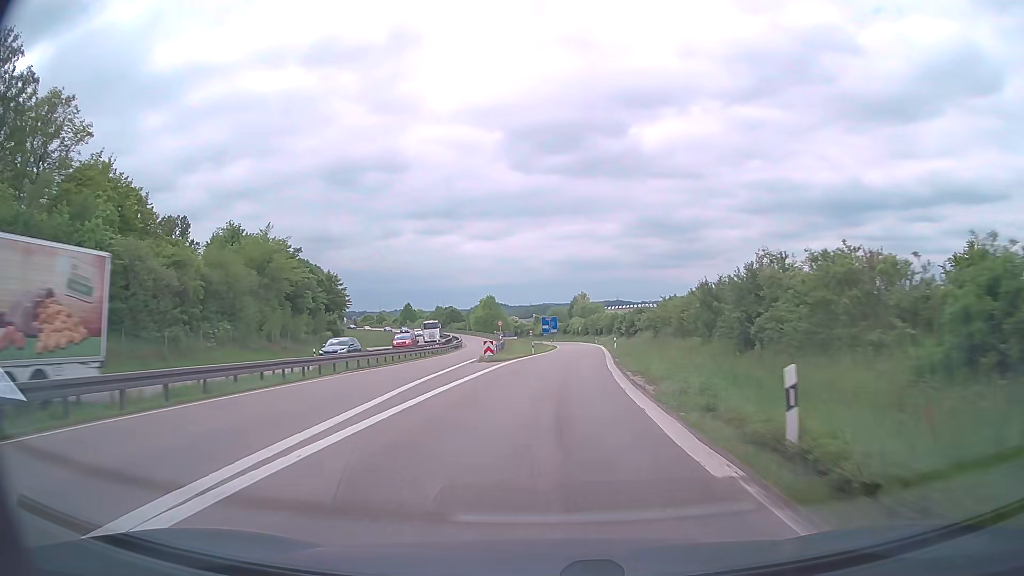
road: trunk_link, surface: asphalt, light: Day
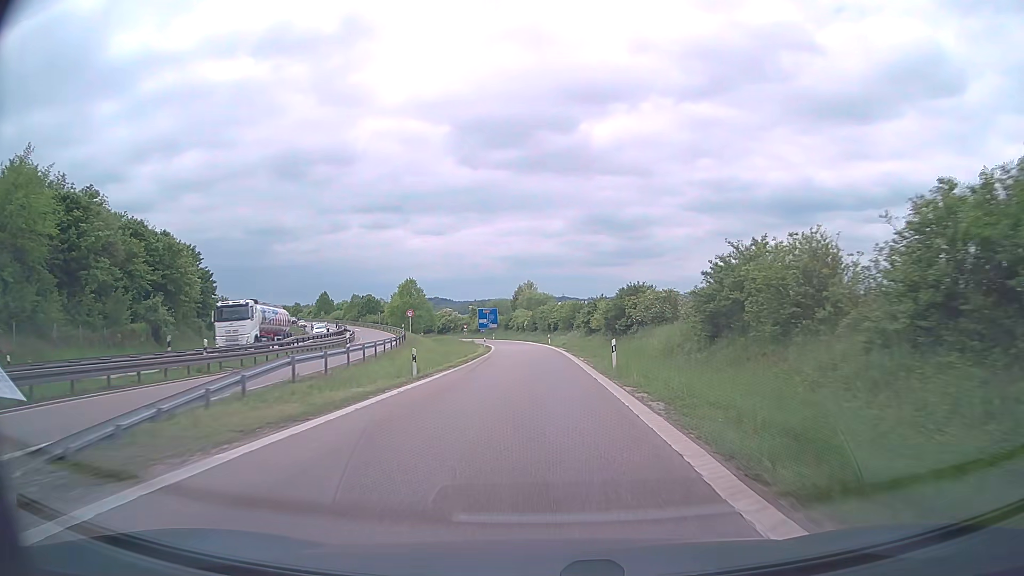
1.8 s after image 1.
(+1.6, +33.0) m; +5°
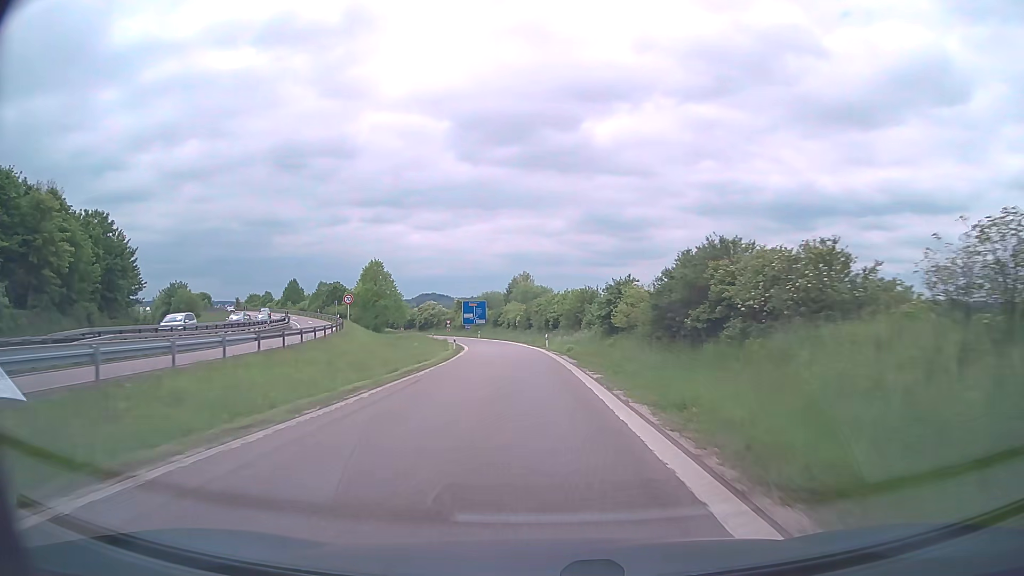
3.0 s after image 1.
(+0.1, +22.1) m; 0°
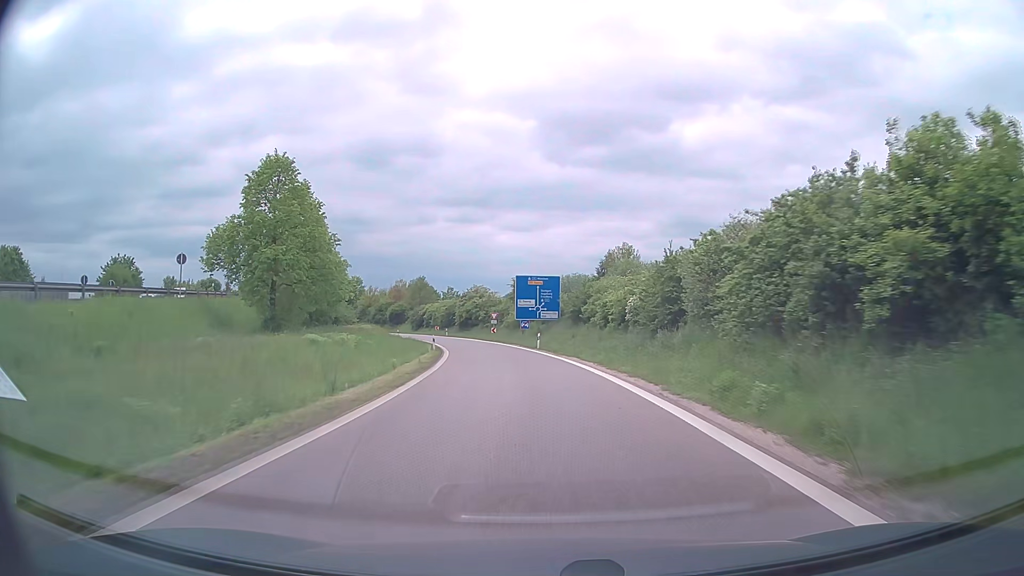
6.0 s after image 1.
(-3.3, +55.2) m; -7°
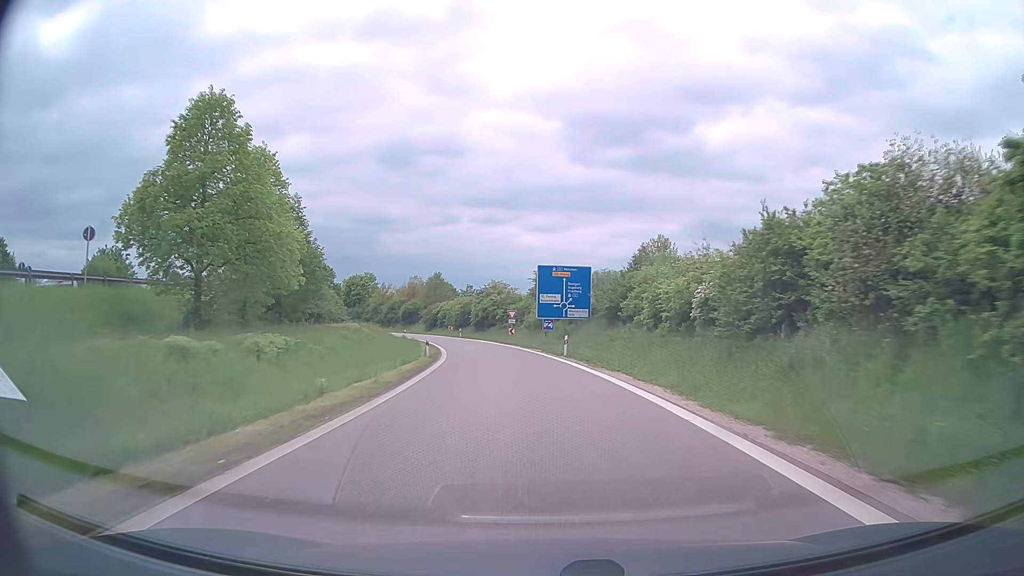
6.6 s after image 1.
(-0.2, +10.8) m; -2°
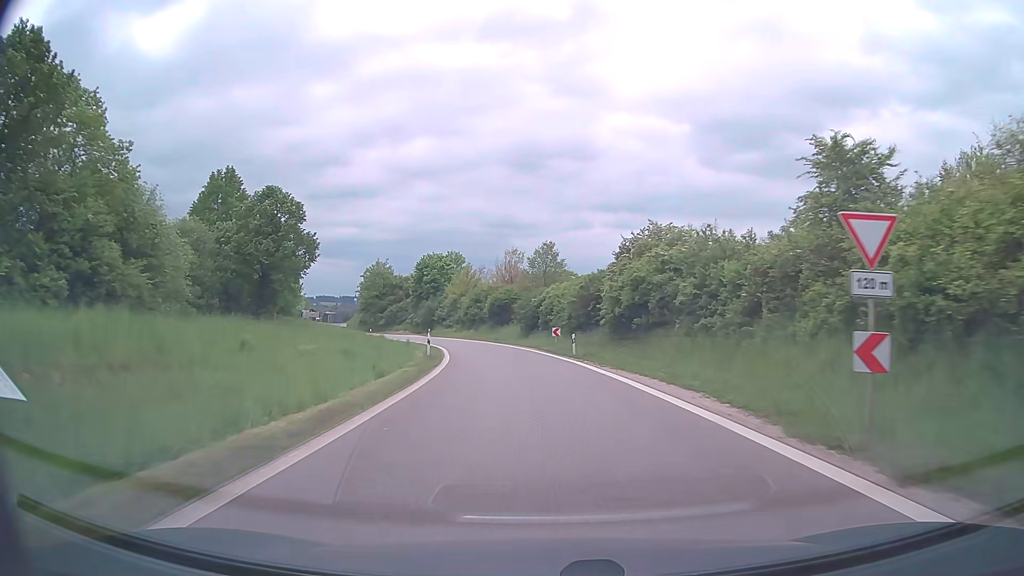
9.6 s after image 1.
(-5.0, +51.2) m; -11°
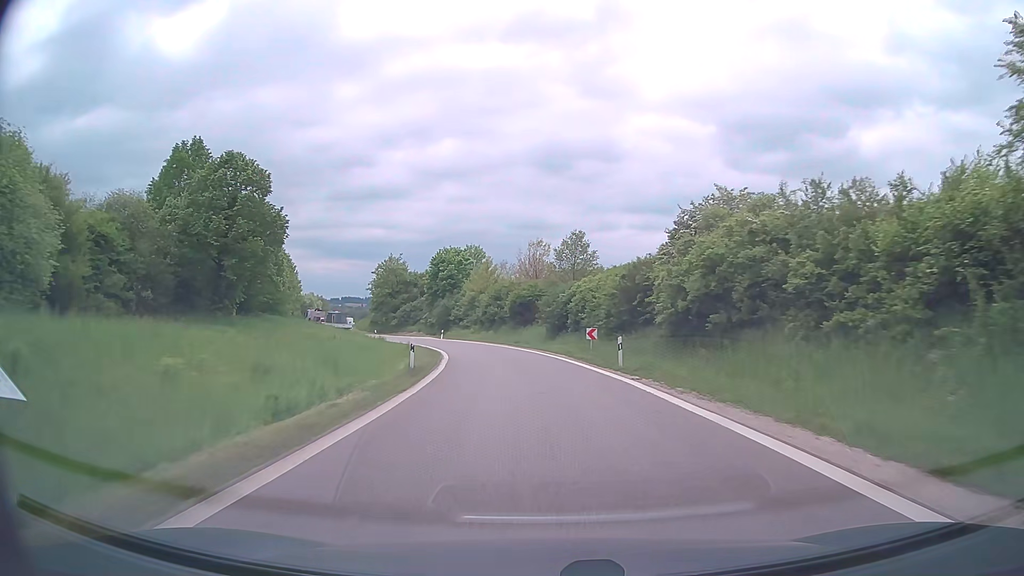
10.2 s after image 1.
(-0.2, +9.8) m; -2°
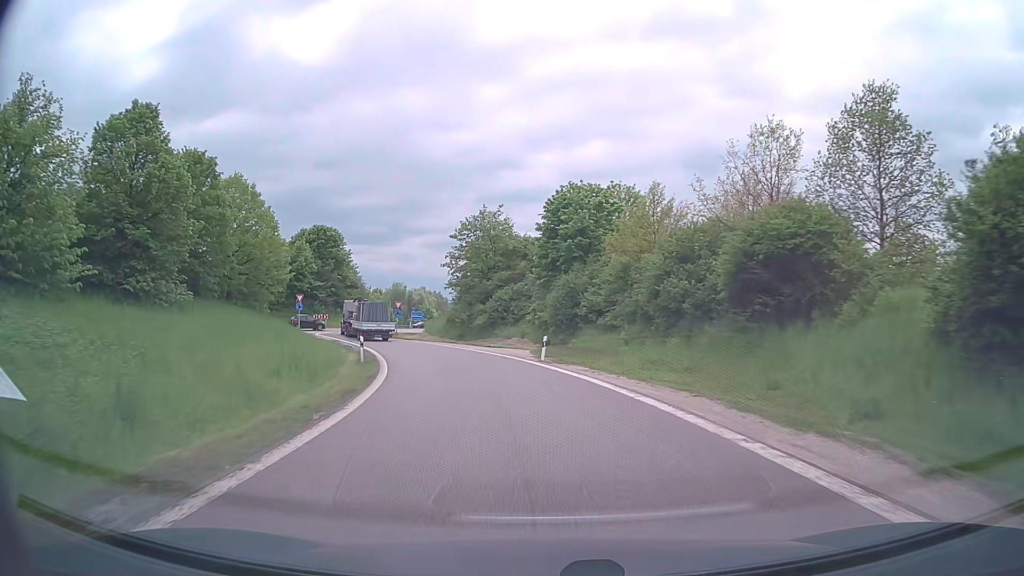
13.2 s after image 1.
(-4.4, +44.8) m; -13°
